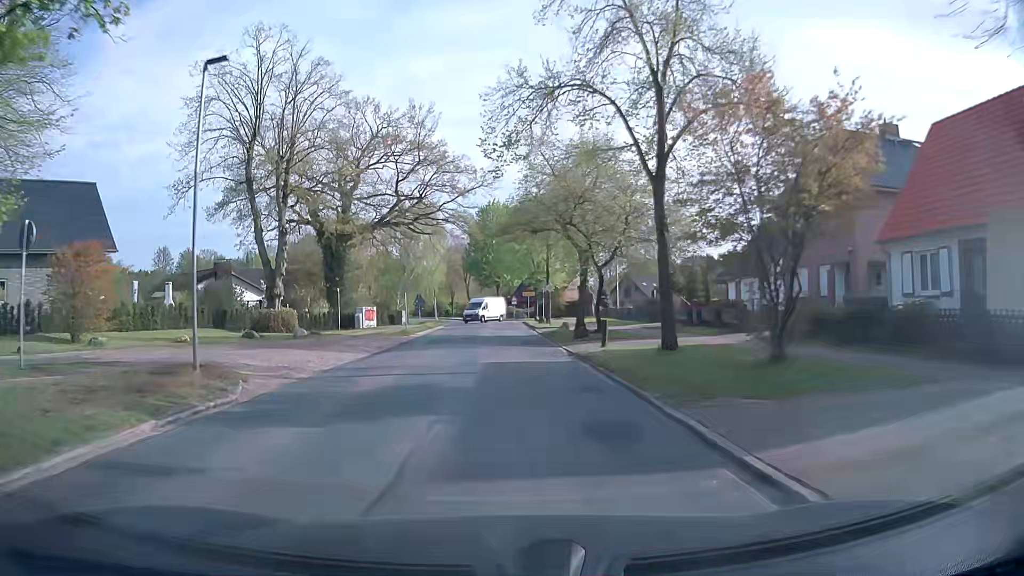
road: secondary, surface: asphalt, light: Day
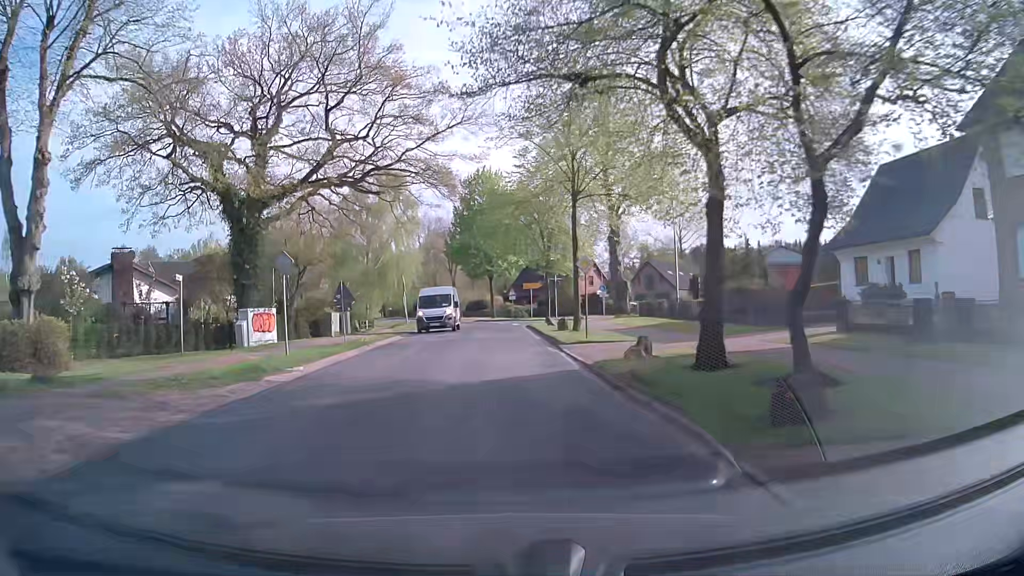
(0.0, +19.6) m; +1°
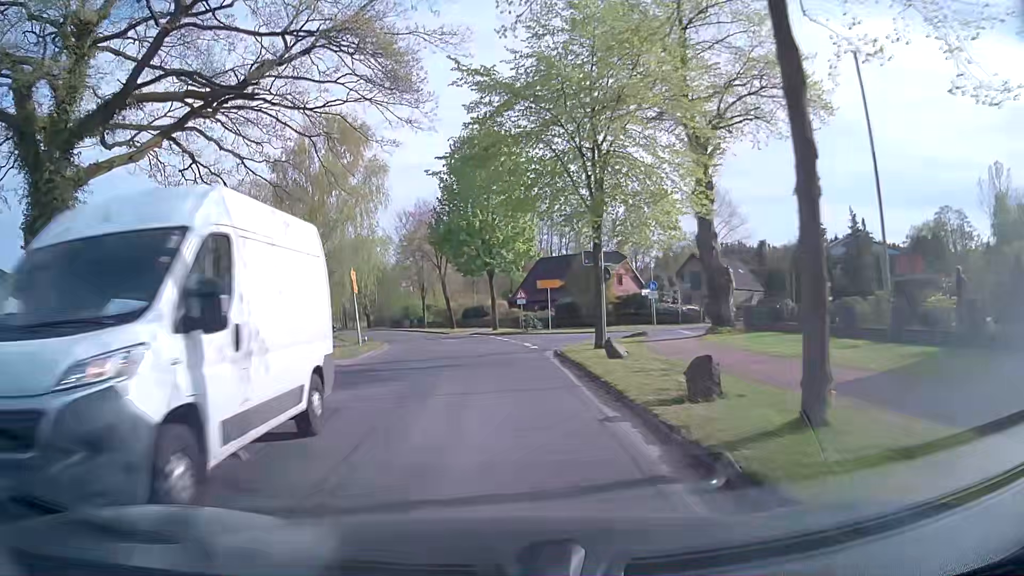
(-0.1, +19.2) m; -1°
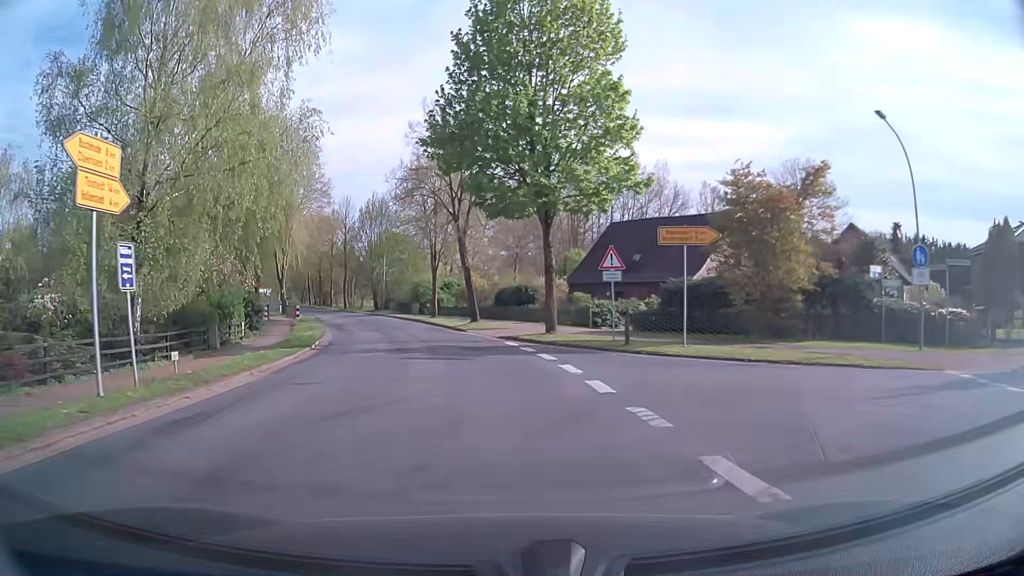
(-0.7, +25.5) m; -3°
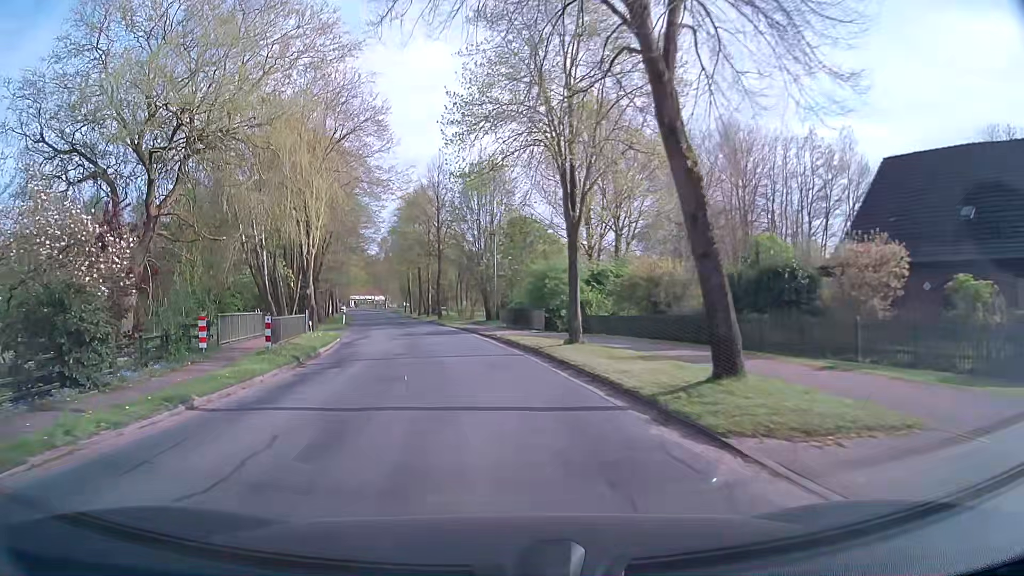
(-2.7, +26.4) m; -12°
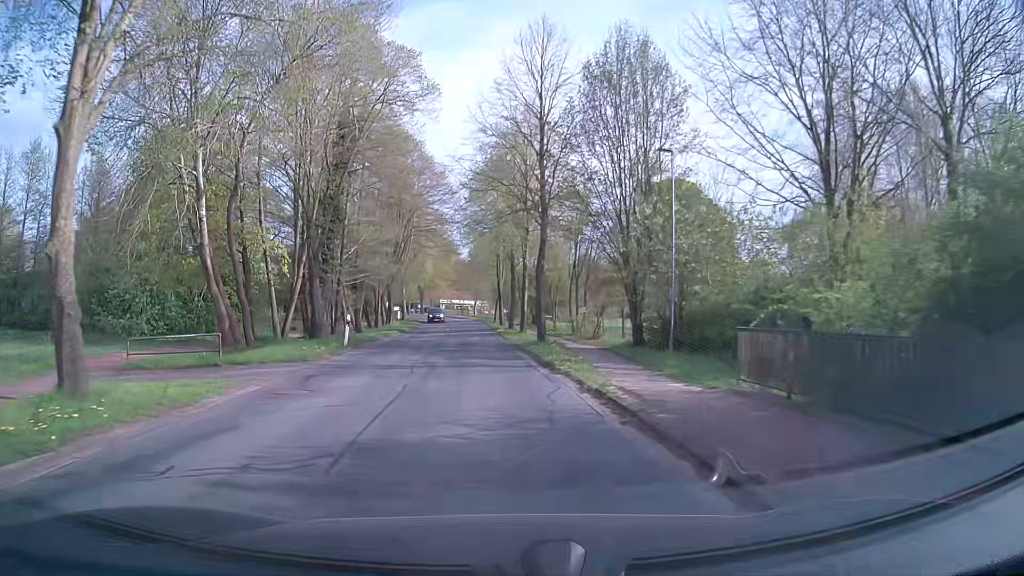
(-2.7, +27.6) m; -10°
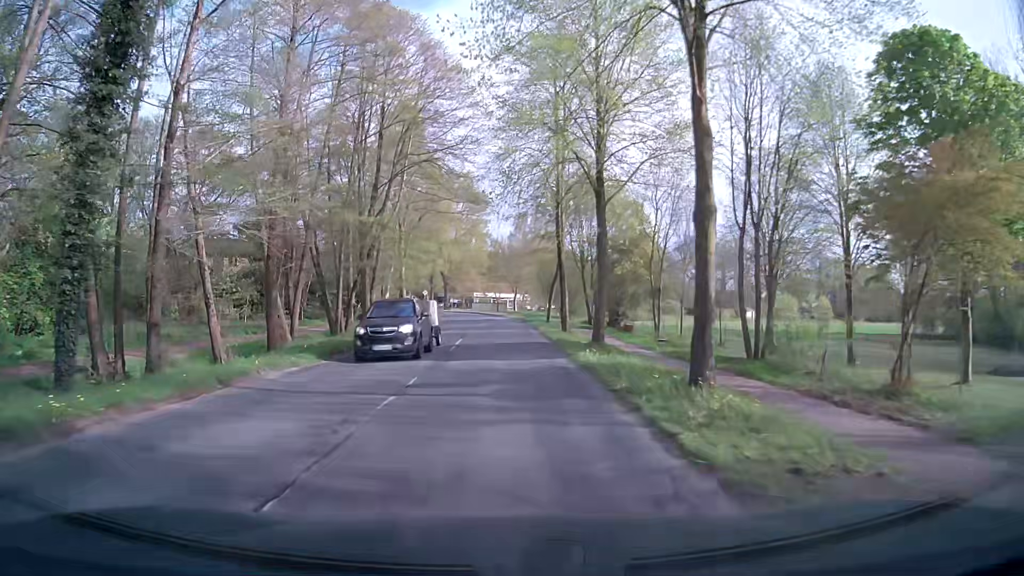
(-0.9, +28.3) m; -3°
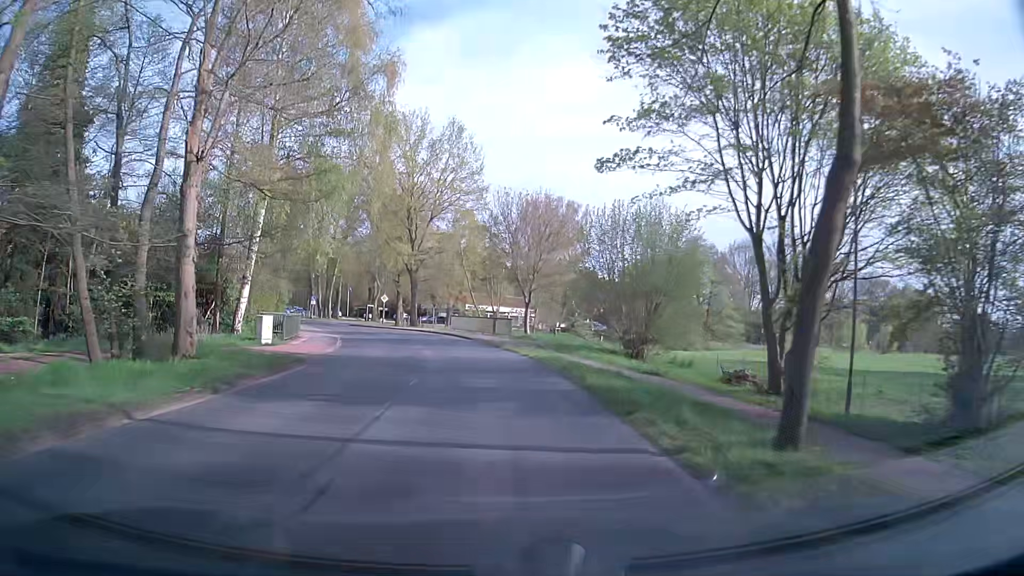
(-0.3, +35.5) m; 0°
(0, +10) (-1, +20) (-2, +30) (-4, +40) (-7, +49) (-12, +58) (-16, +67) (-21, +75) (-27, +84) (-32, +92) m
